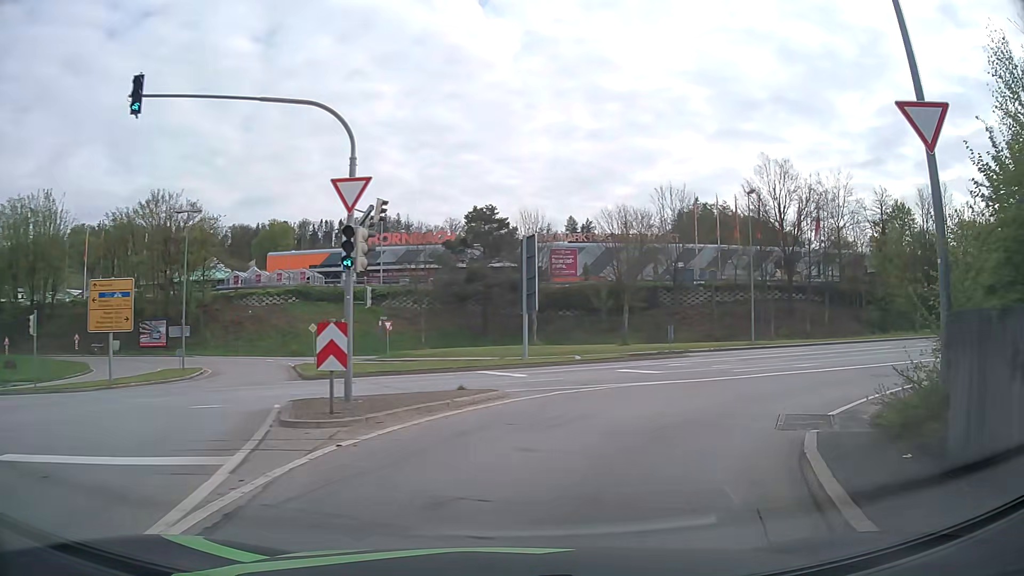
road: primary_link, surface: asphalt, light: Day
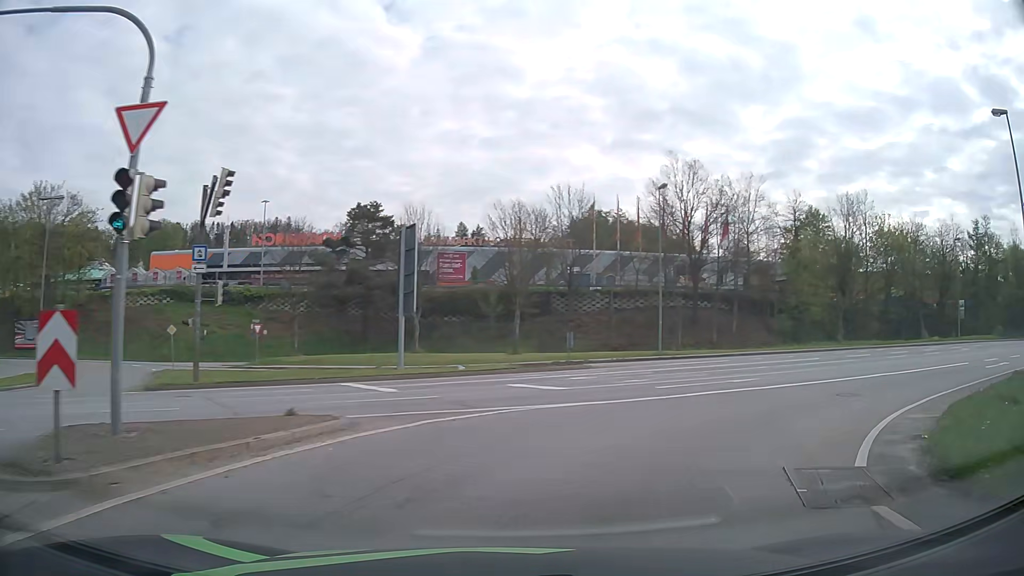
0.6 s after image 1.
(+0.4, +4.6) m; +10°
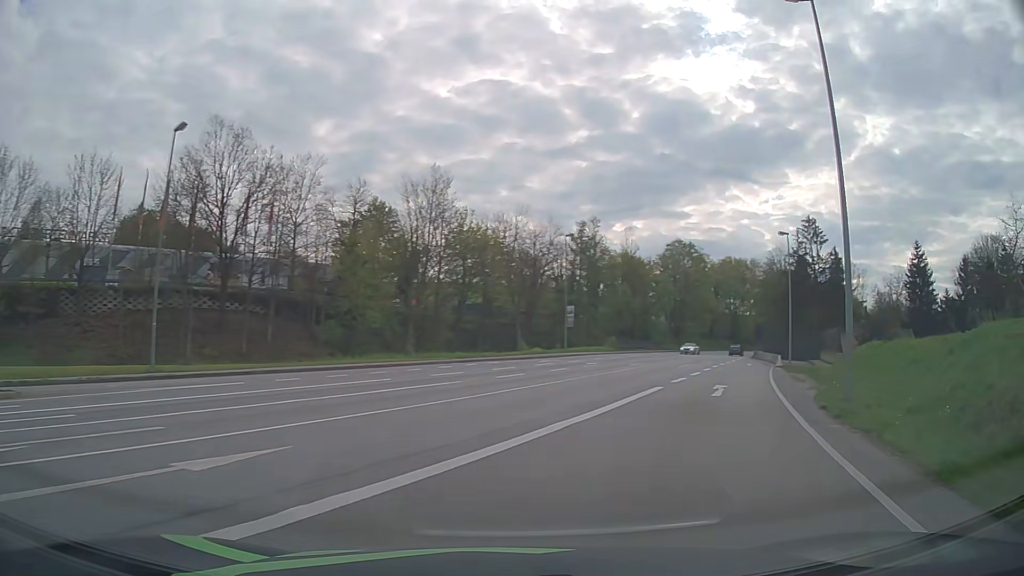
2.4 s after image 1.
(+4.1, +12.3) m; +39°
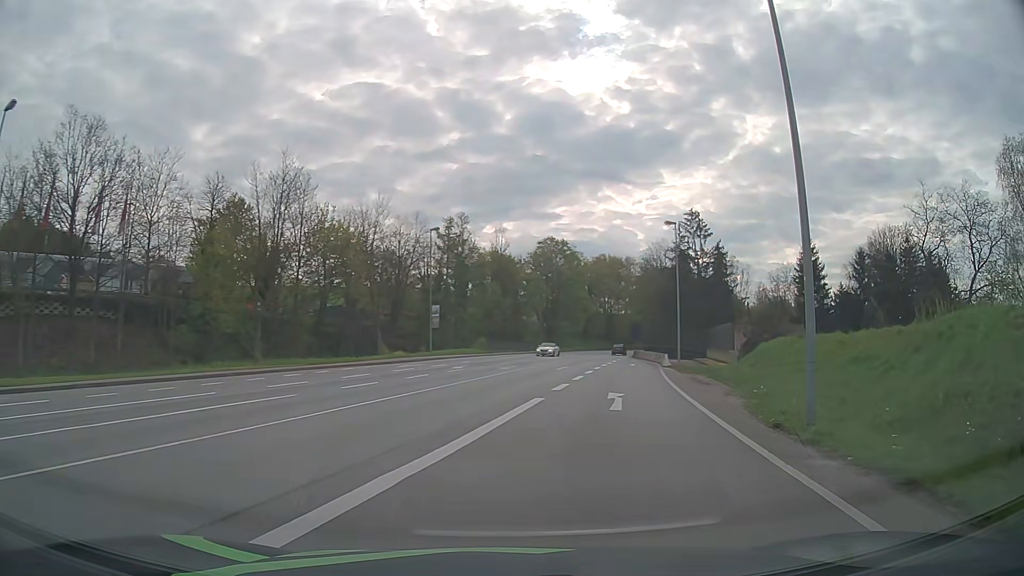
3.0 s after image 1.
(+0.4, +4.2) m; +11°
